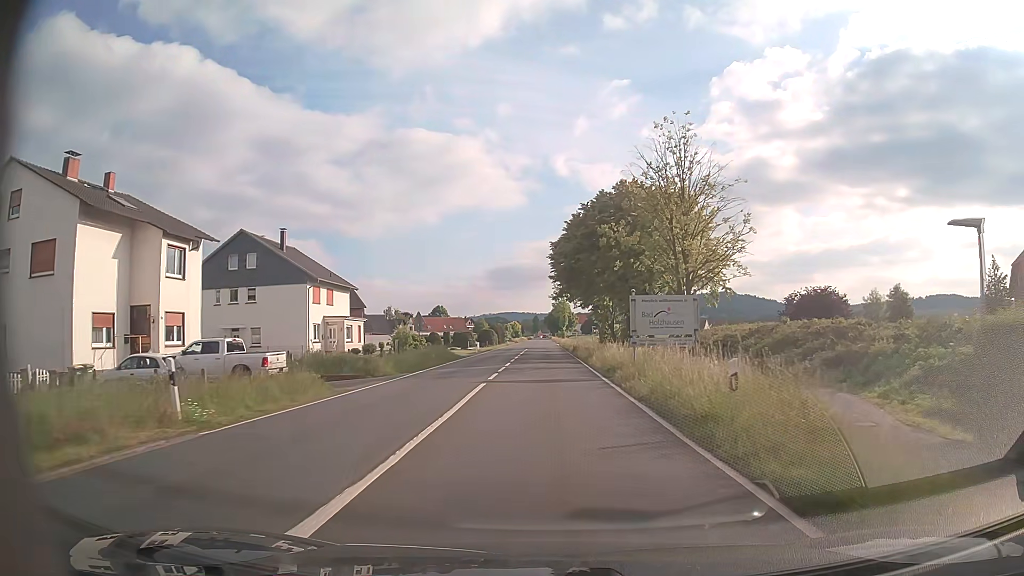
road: primary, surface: asphalt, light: Day
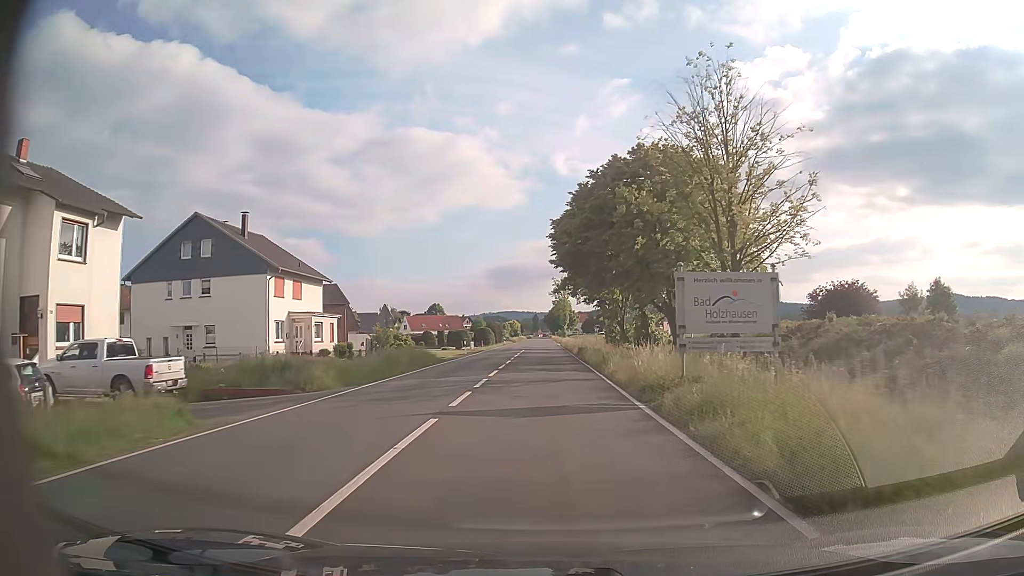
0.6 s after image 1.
(0.0, +8.1) m; 0°
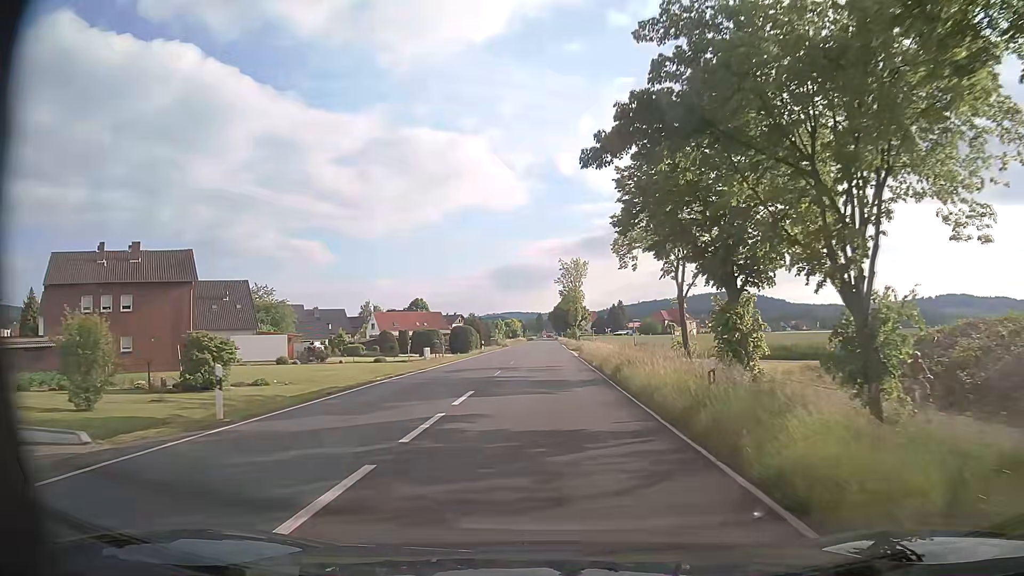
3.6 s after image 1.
(-0.2, +40.5) m; -1°
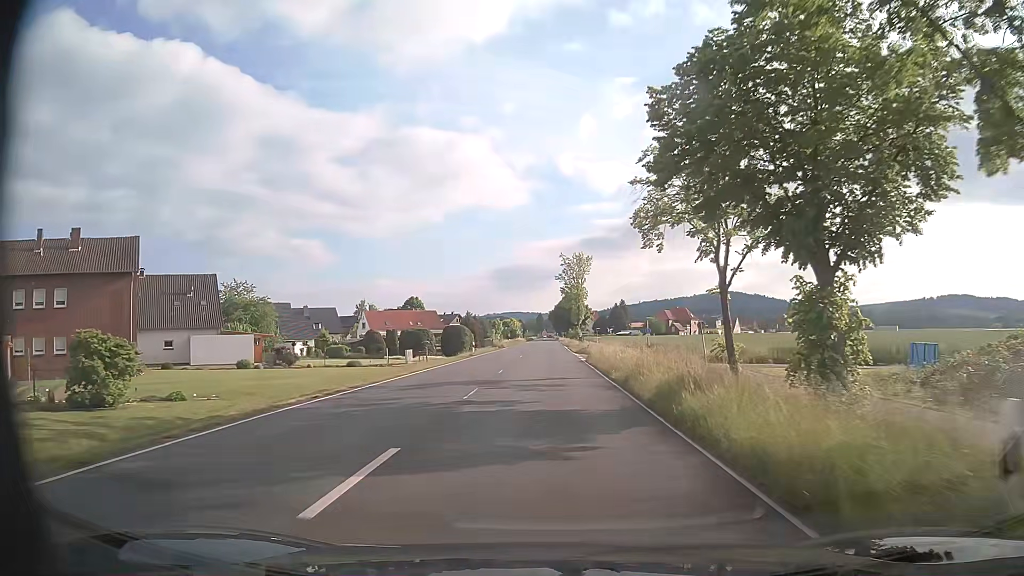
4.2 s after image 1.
(0.0, +8.1) m; 0°
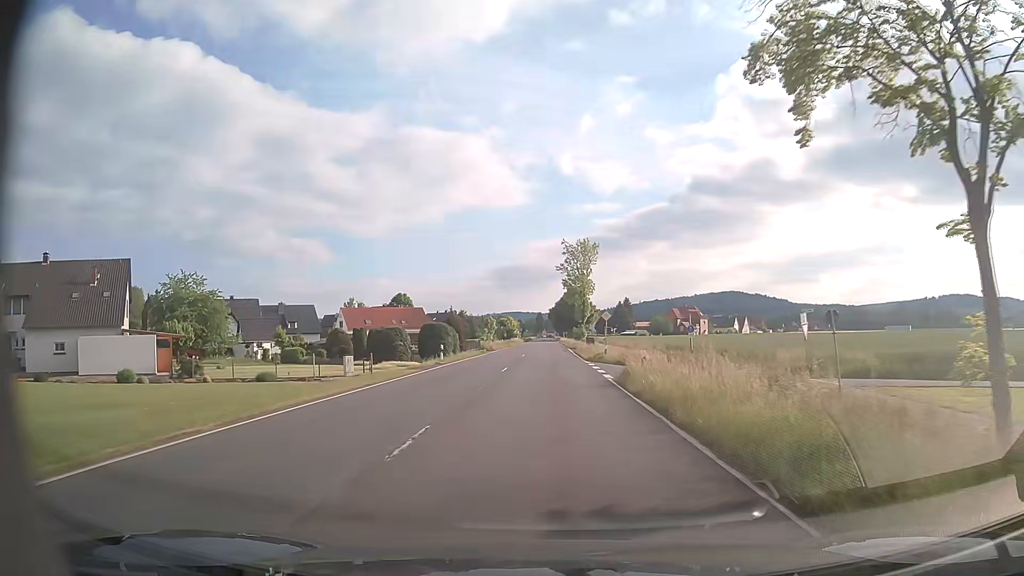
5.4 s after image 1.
(0.0, +16.1) m; 0°
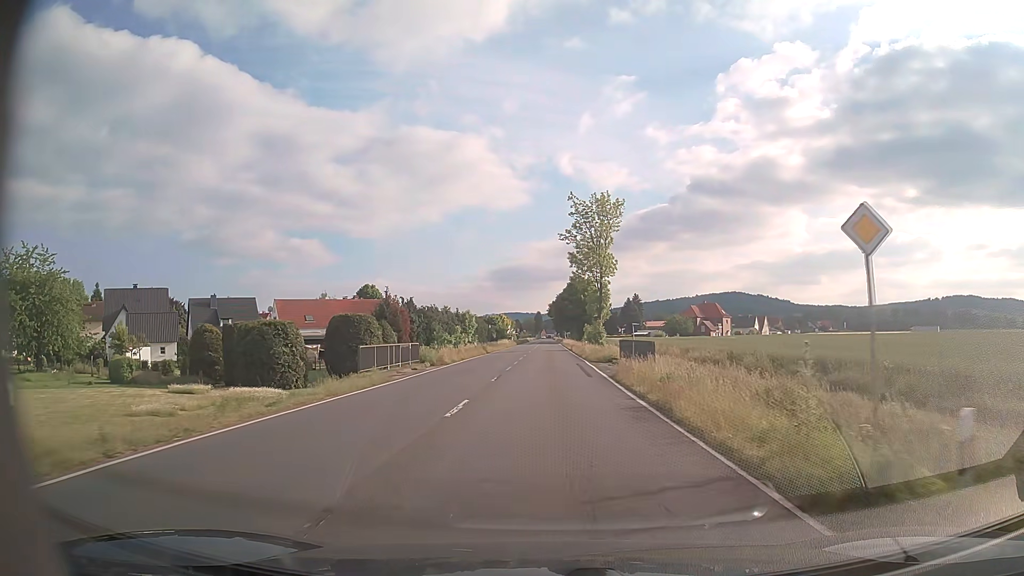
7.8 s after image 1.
(0.0, +32.2) m; 0°
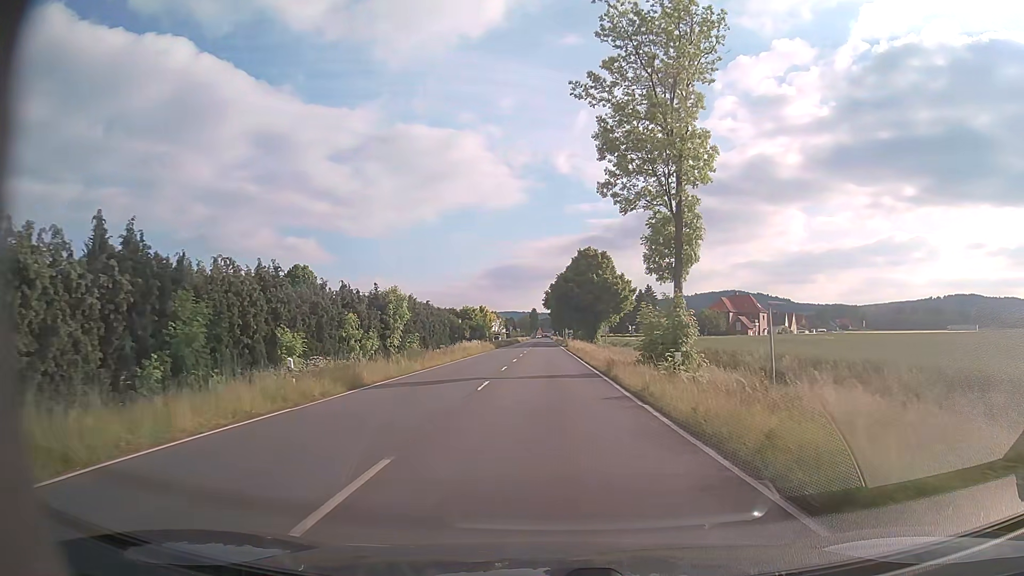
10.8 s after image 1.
(+0.1, +40.4) m; +1°
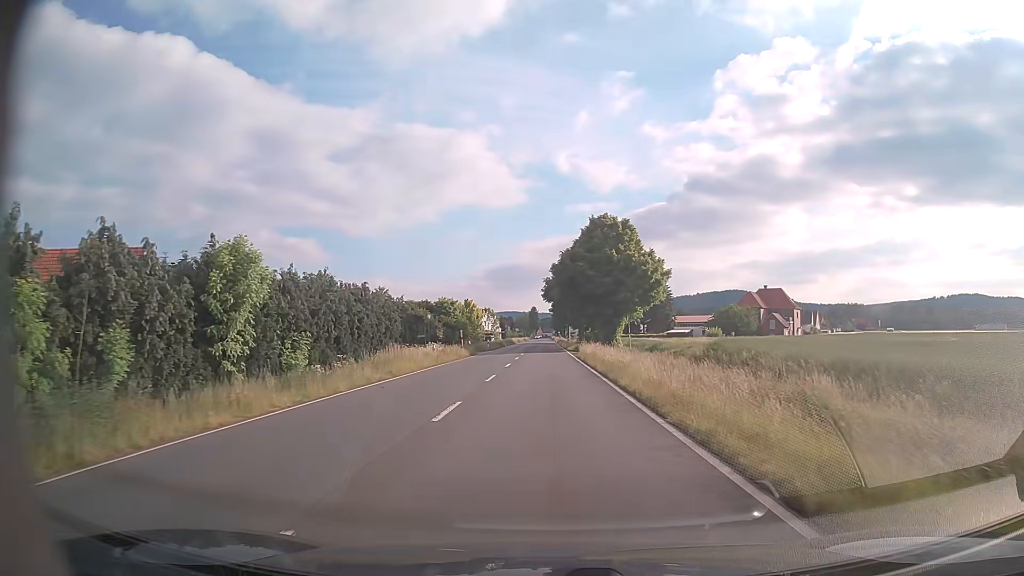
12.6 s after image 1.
(-0.2, +24.2) m; -1°
(0, +10) (0, +20) (0, +30) (0, +40) (0, +50) (0, +60) (0, +70) (0, +80) (0, +90) (0, +100) m
